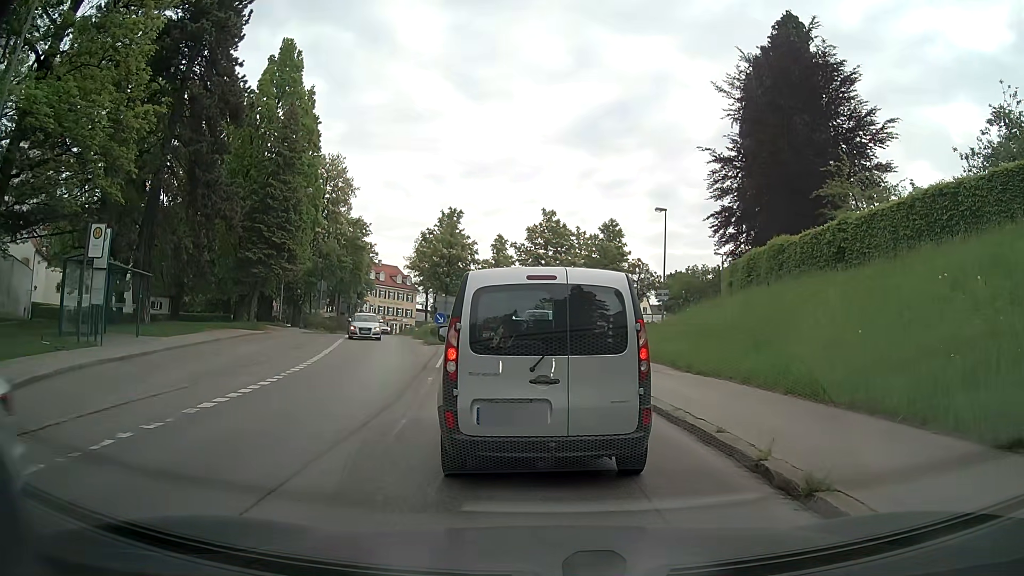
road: secondary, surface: asphalt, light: Day
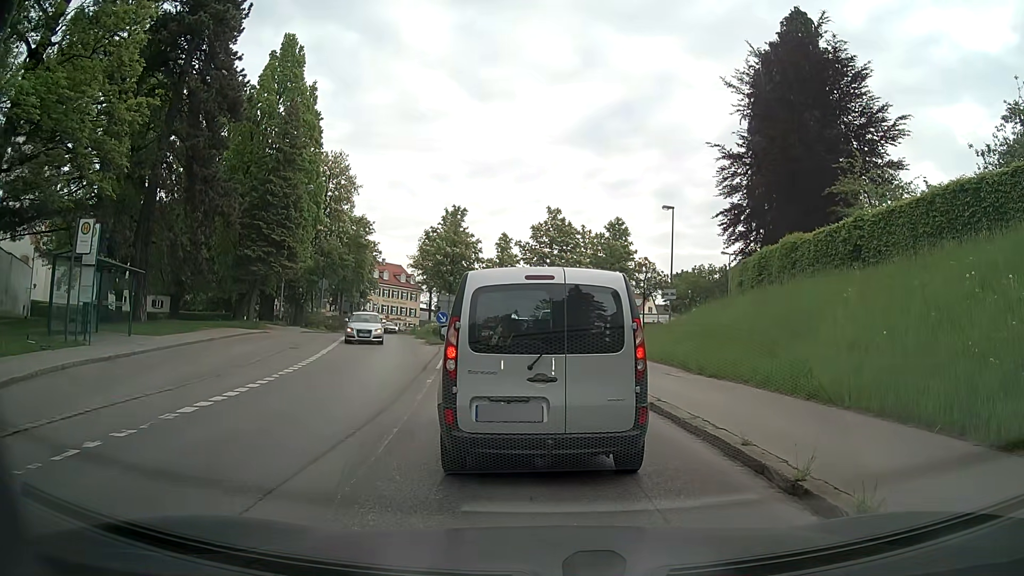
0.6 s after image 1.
(0.0, +0.8) m; 0°
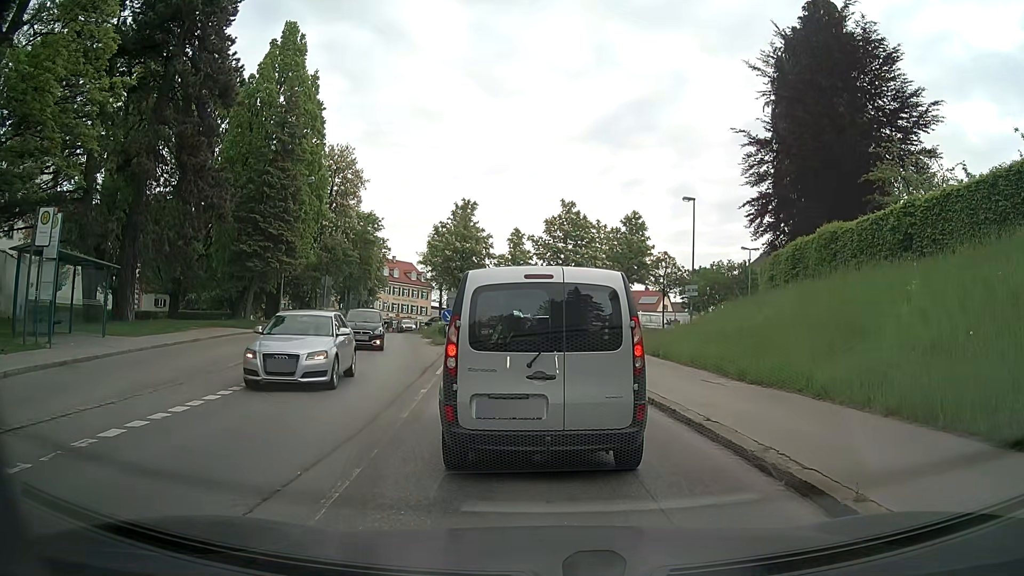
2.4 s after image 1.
(0.0, +2.4) m; 0°
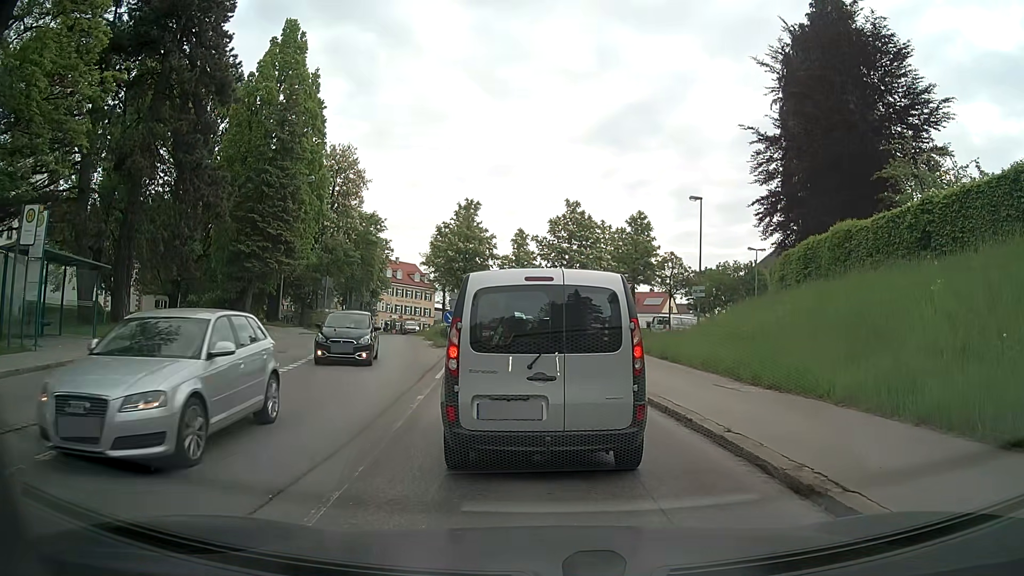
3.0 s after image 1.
(0.0, +0.8) m; 0°
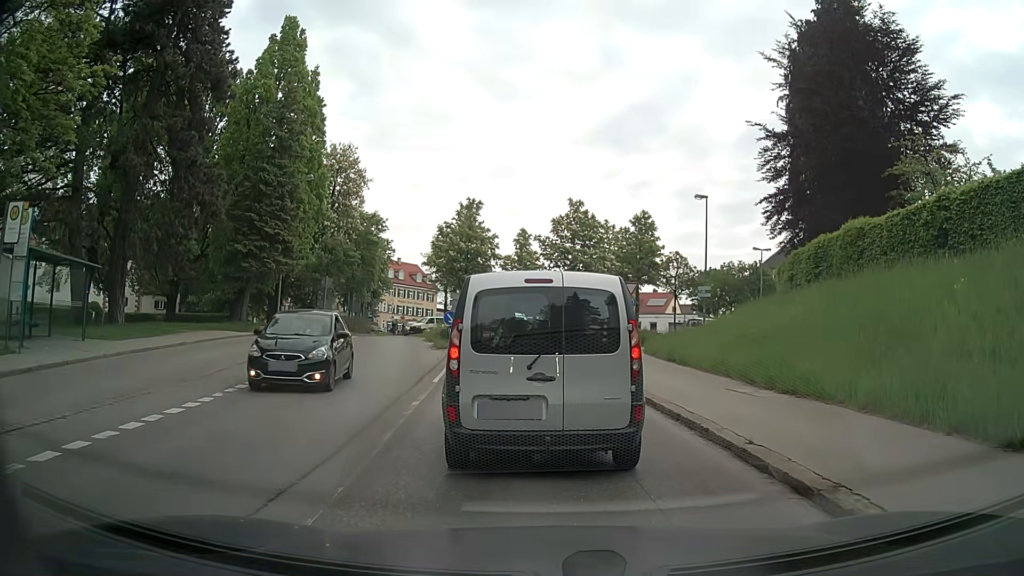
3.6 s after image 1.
(0.0, +0.7) m; 0°
